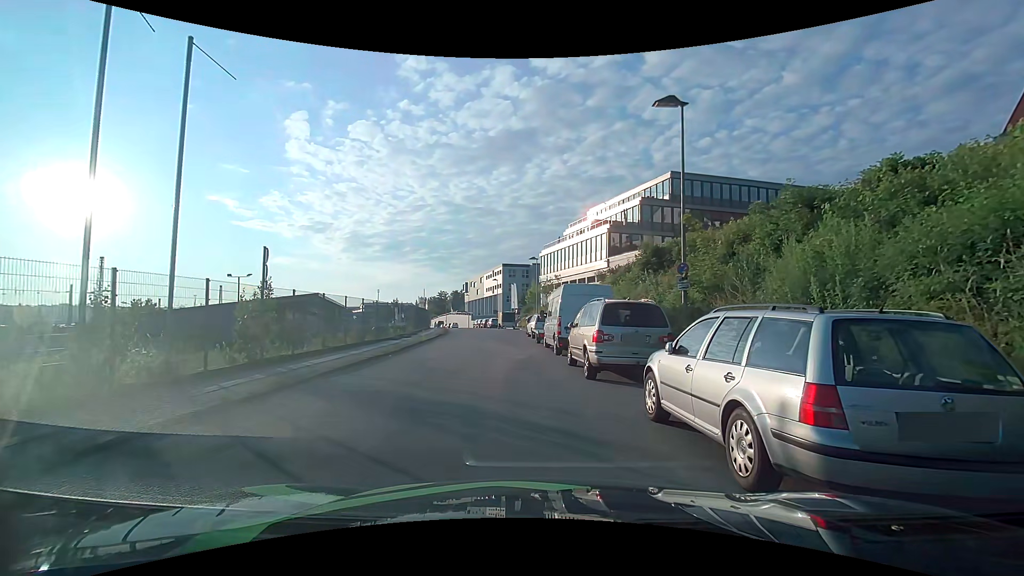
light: Day
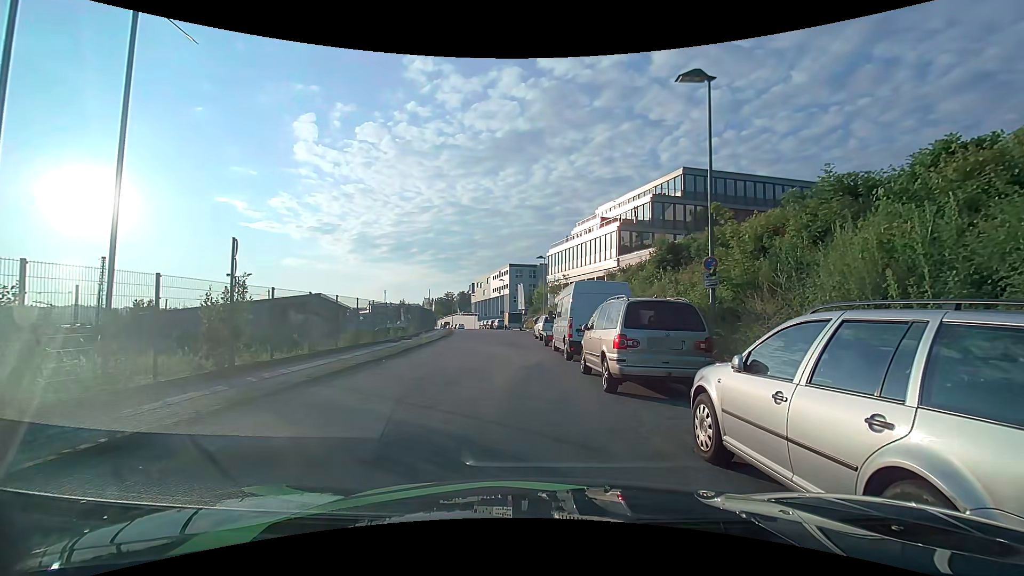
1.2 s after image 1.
(0.0, +1.6) m; +1°
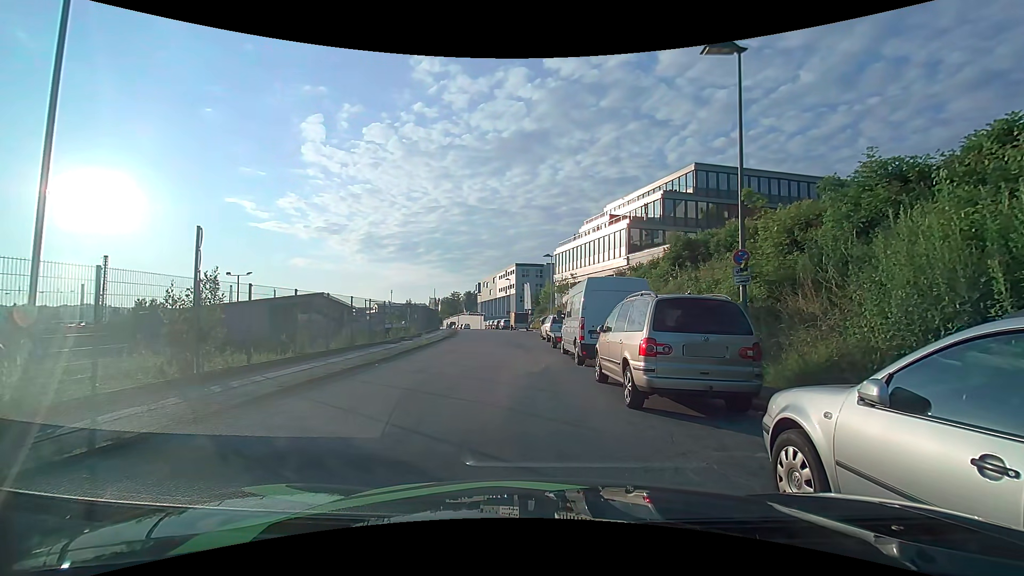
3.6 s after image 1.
(0.0, +1.5) m; 0°
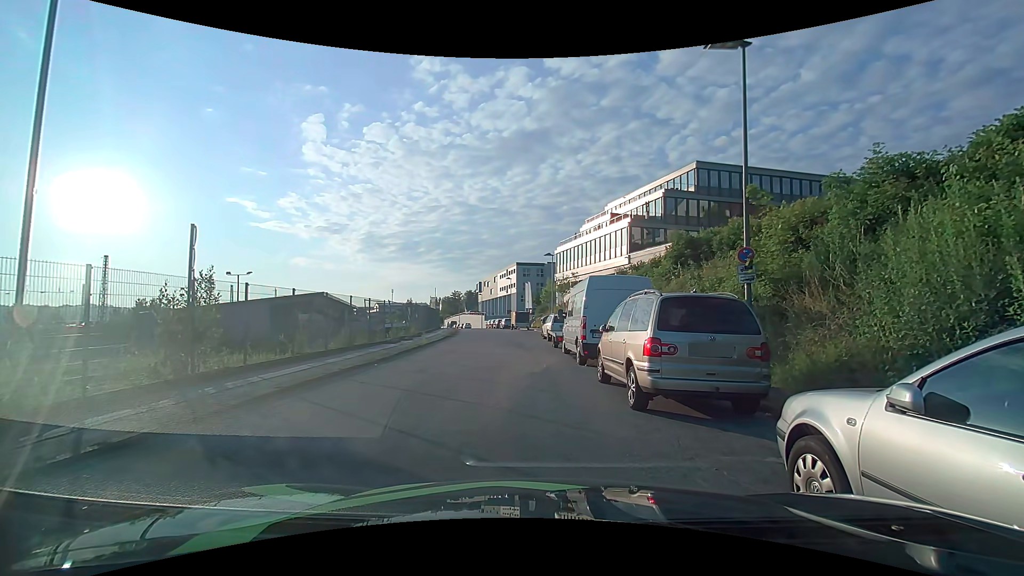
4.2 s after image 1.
(0.0, +0.2) m; 0°
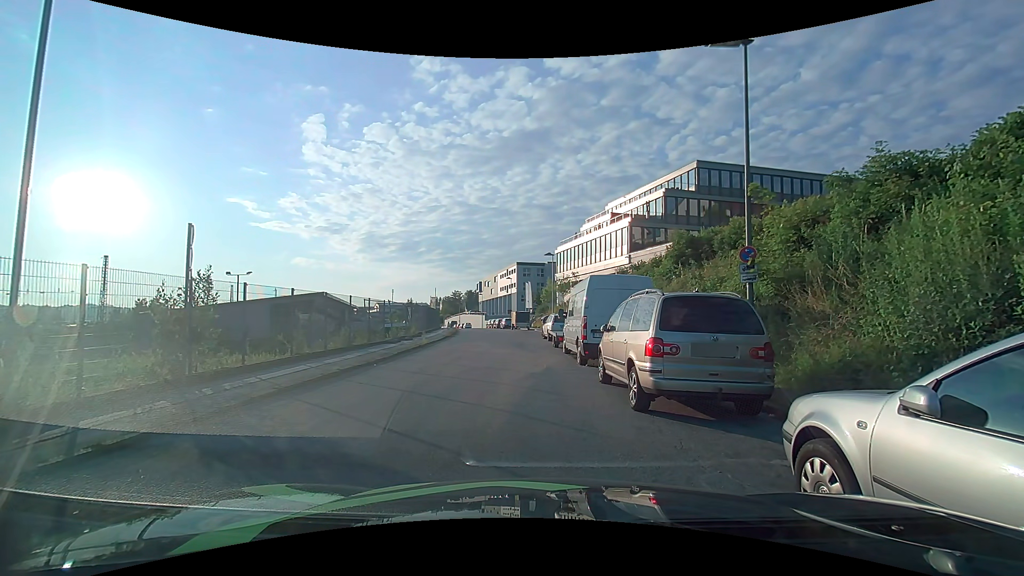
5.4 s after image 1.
(0.0, +0.1) m; 0°
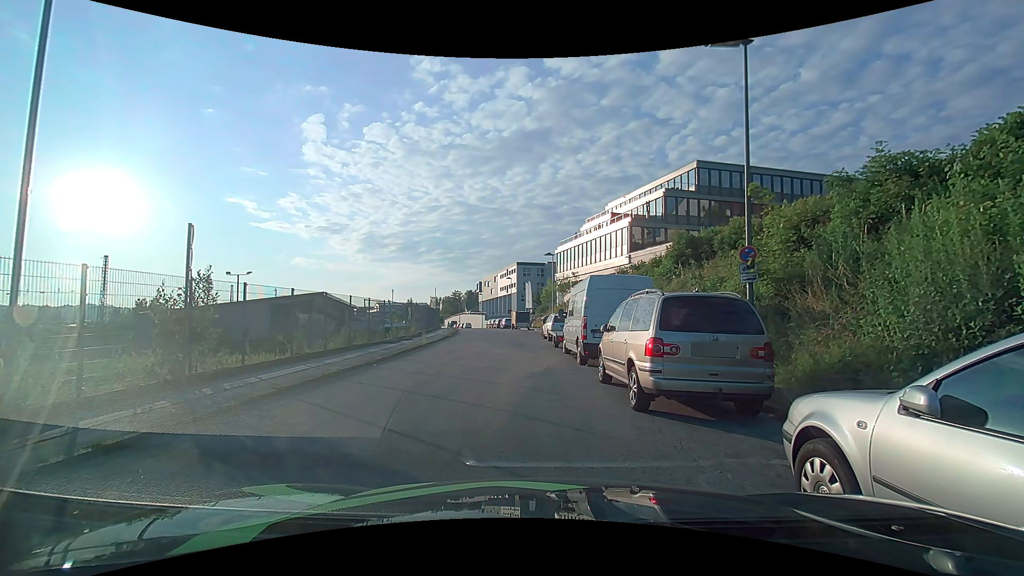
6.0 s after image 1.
(0.0, 0.0) m; 0°
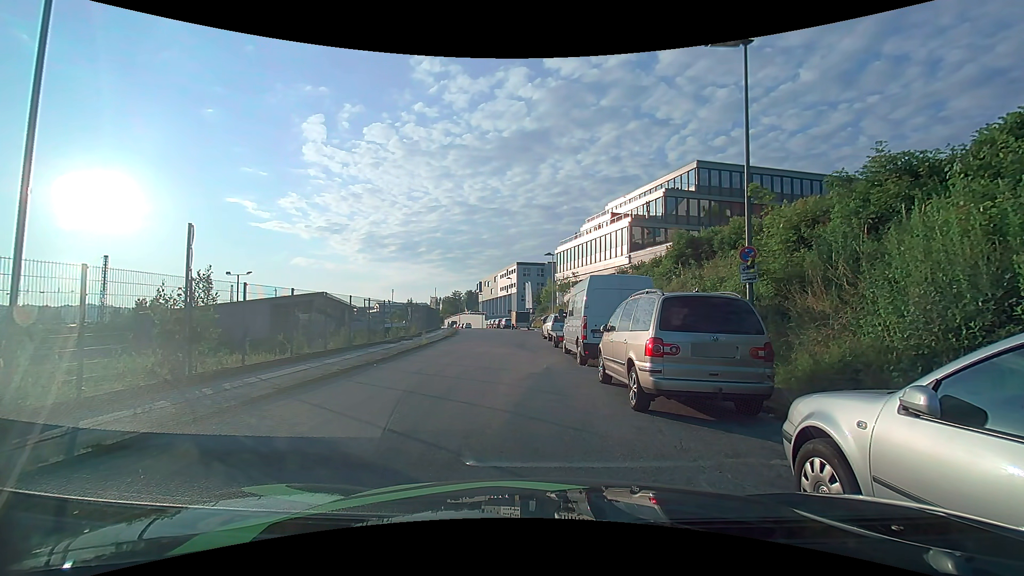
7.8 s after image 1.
(0.0, 0.0) m; 0°
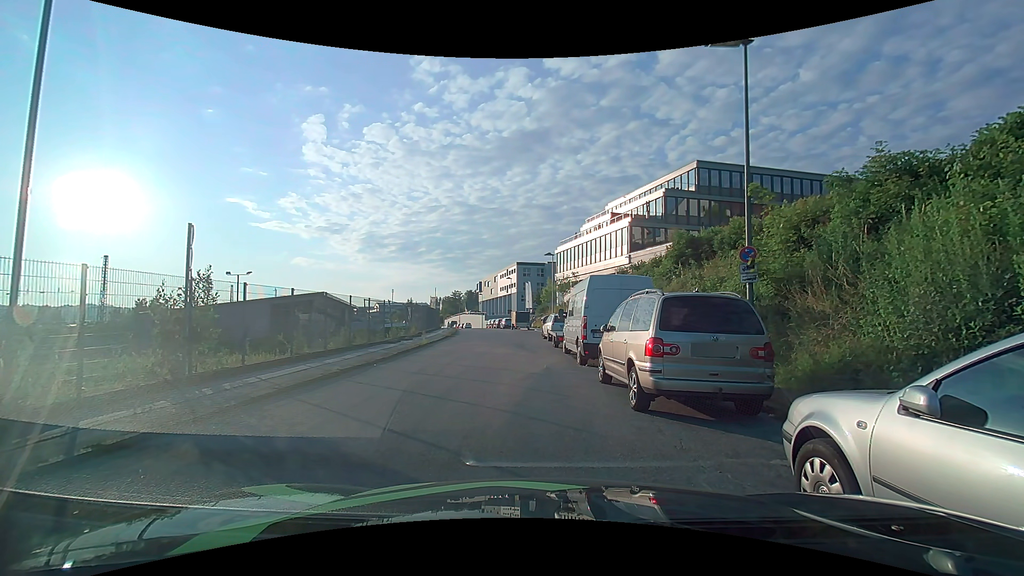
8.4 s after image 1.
(0.0, 0.0) m; 0°
